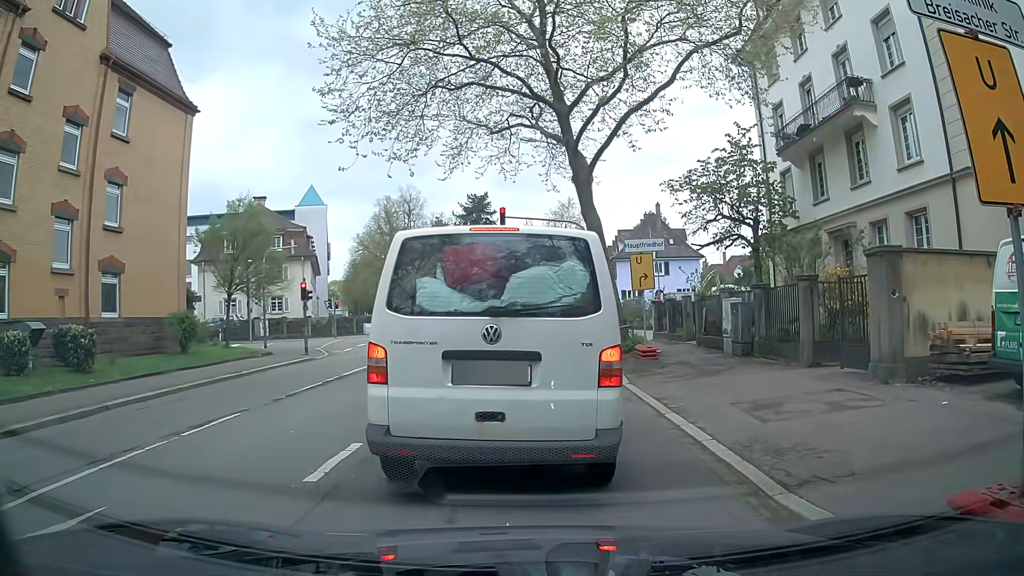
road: secondary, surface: asphalt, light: Day
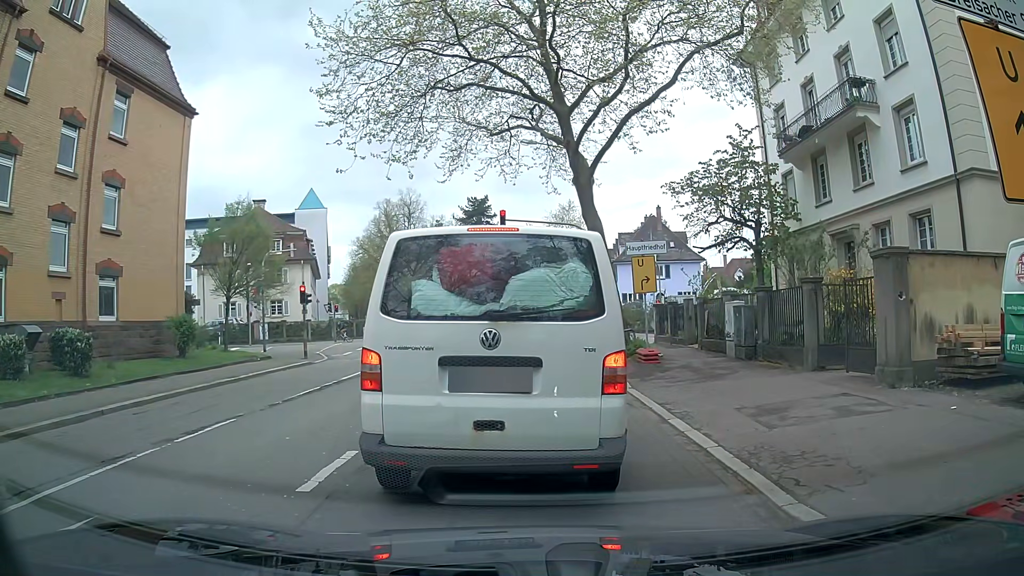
(0.0, +0.3) m; 0°
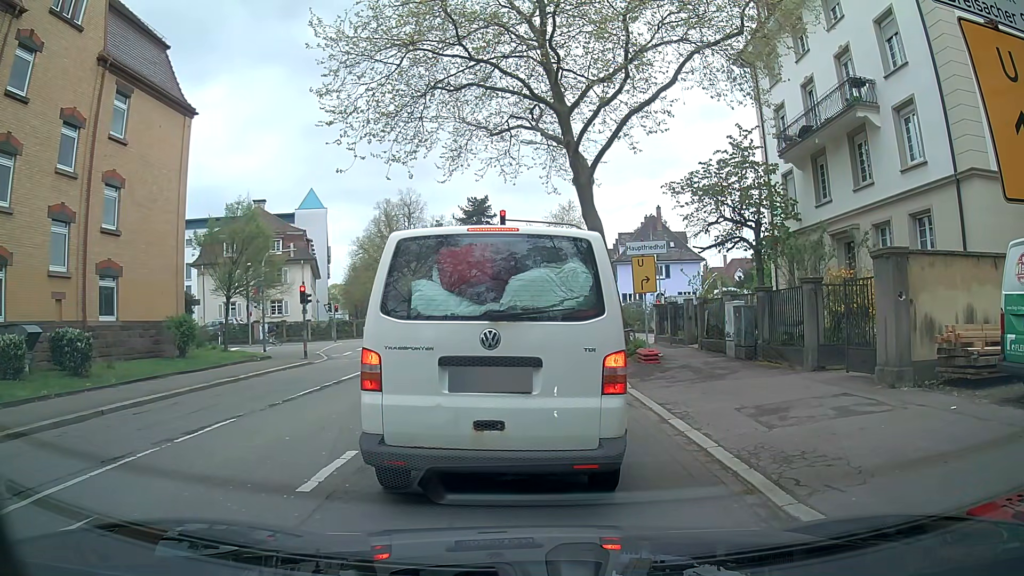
(0.0, 0.0) m; 0°
